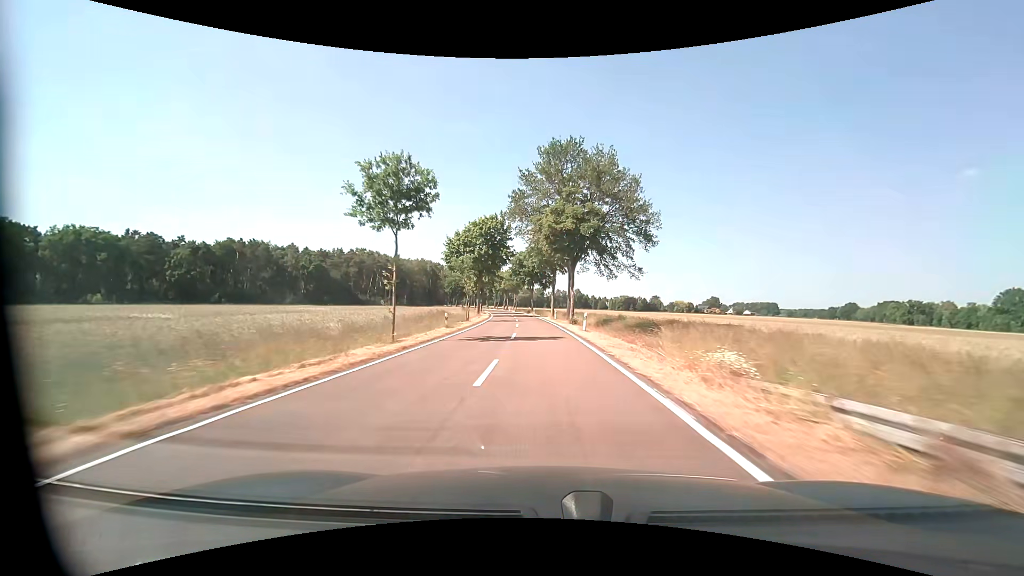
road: tertiary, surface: asphalt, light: Day
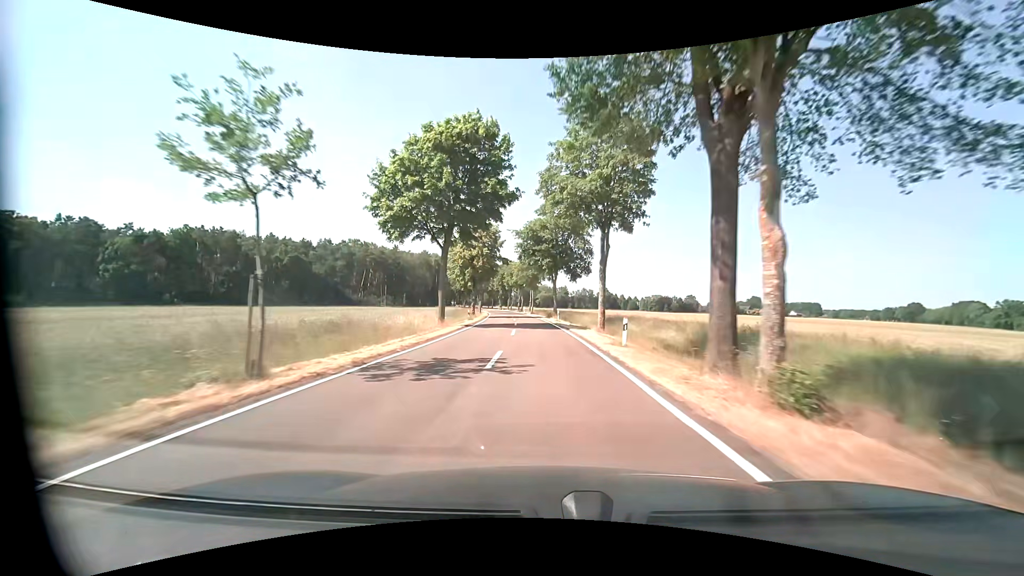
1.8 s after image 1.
(-0.8, +35.5) m; -3°
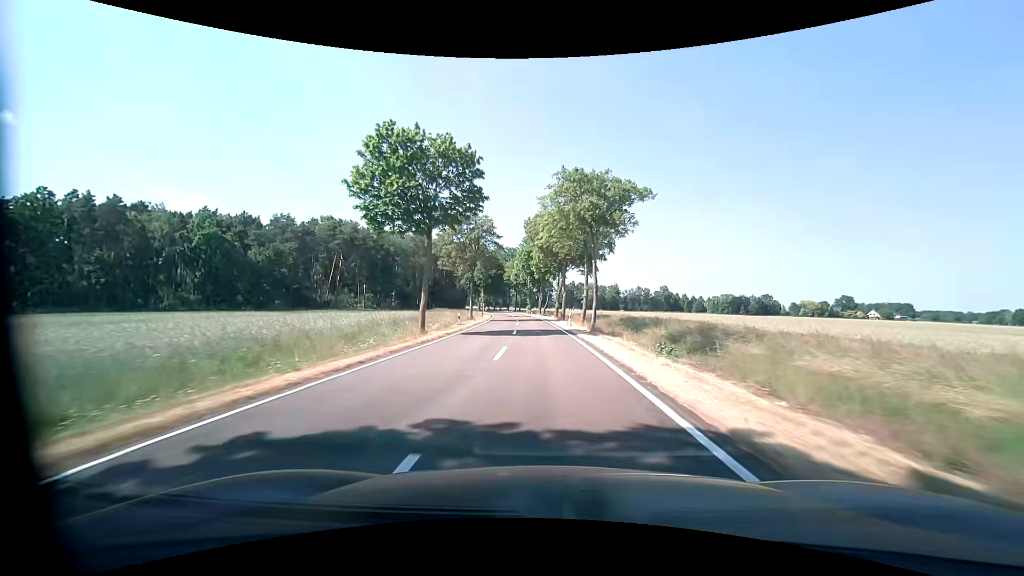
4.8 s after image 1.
(-2.5, +59.1) m; -5°
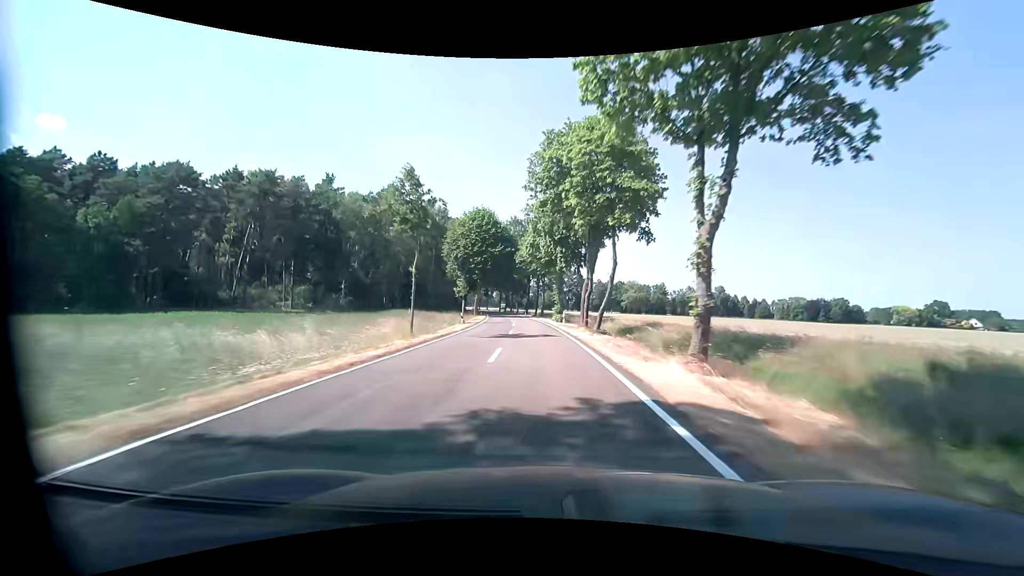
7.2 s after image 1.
(-1.4, +48.8) m; -3°
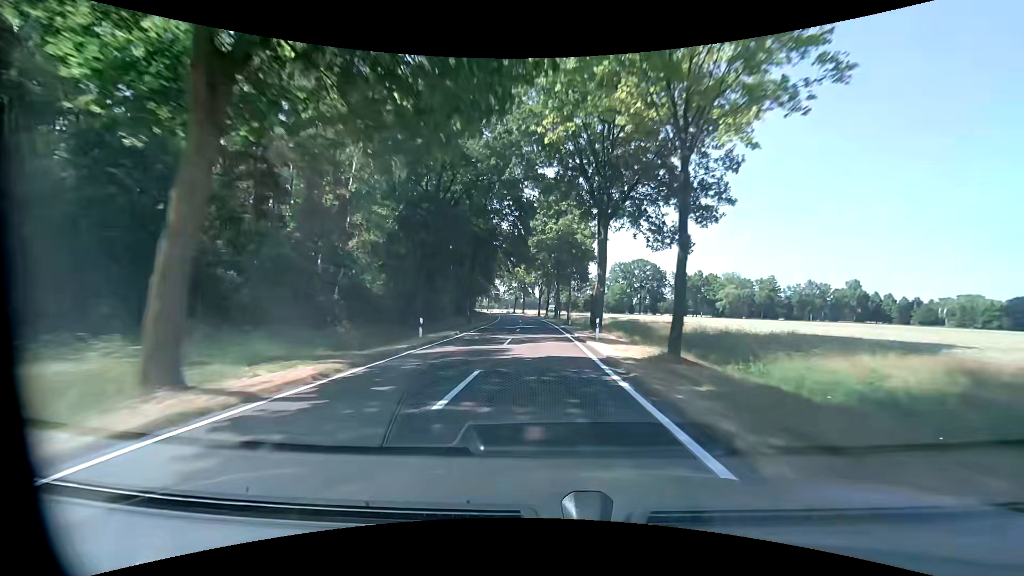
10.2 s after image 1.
(-3.2, +68.7) m; -6°
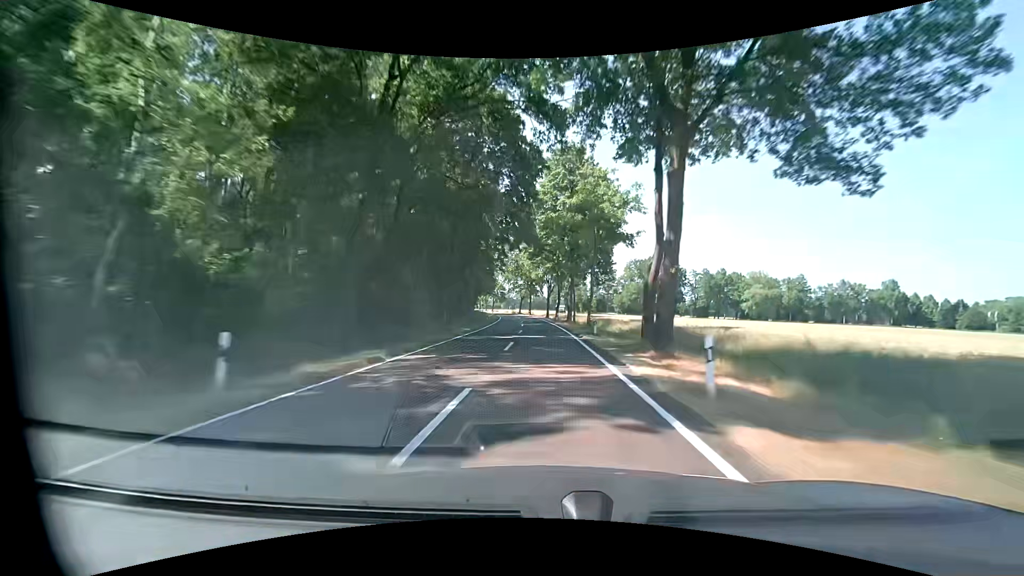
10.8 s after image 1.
(-0.1, +14.8) m; -1°
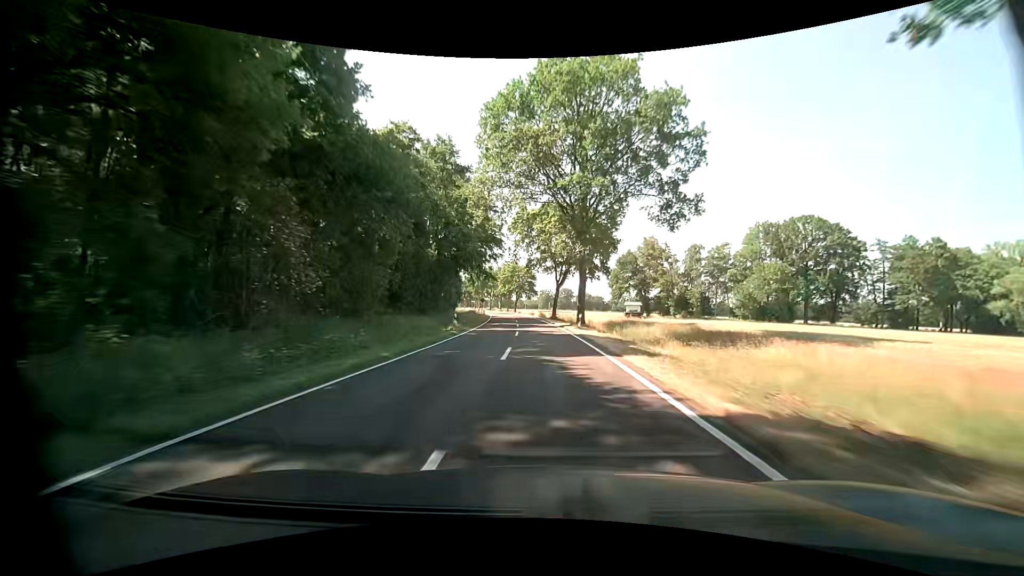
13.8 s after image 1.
(-2.7, +77.7) m; -5°
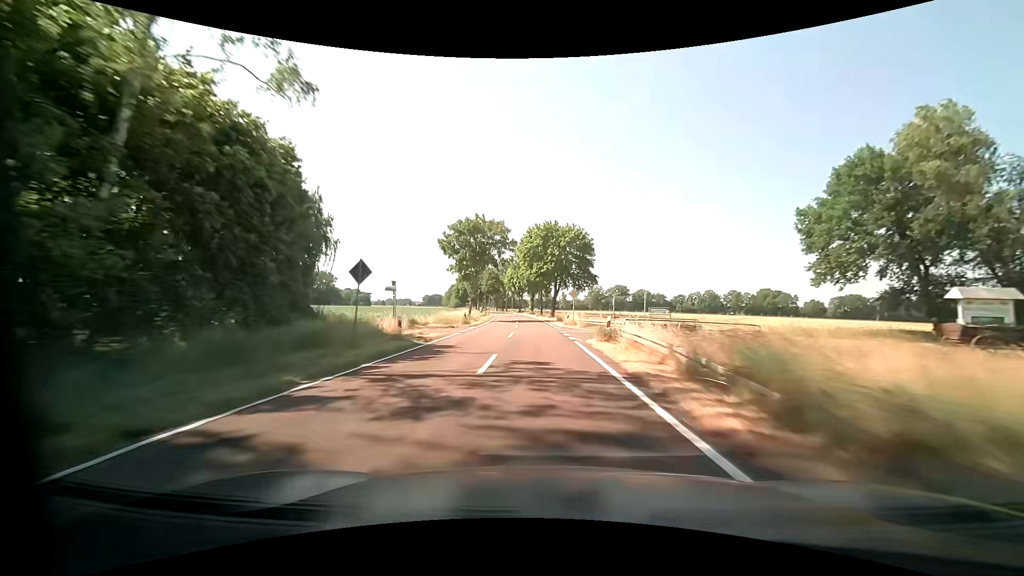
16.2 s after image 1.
(-2.6, +64.5) m; -5°
(0, +10) (0, +20) (-1, +30) (-1, +40) (-2, +50) (-2, +60) (-3, +70) (-4, +80) (-5, +90) (-6, +100) m
